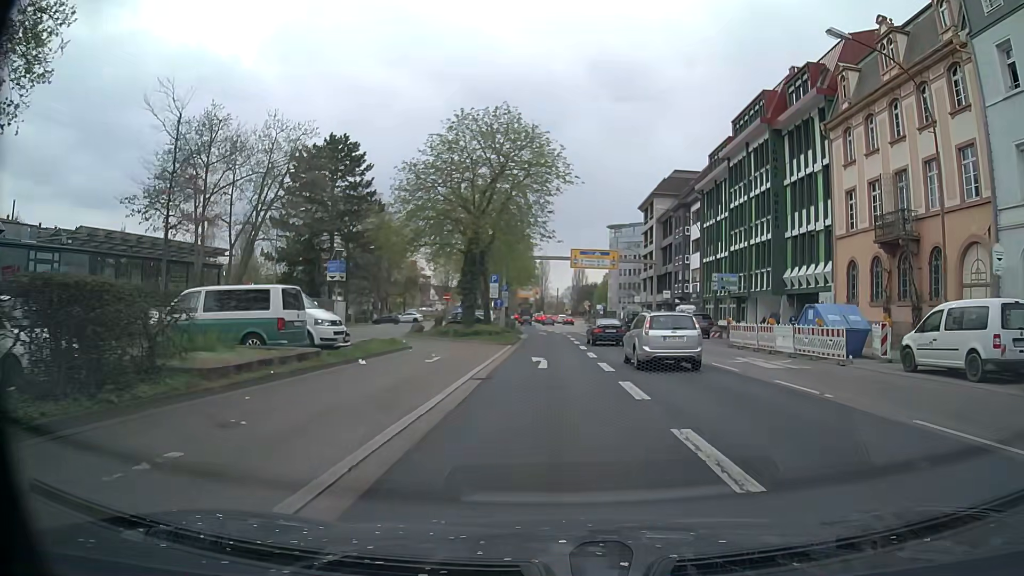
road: primary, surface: asphalt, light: Day
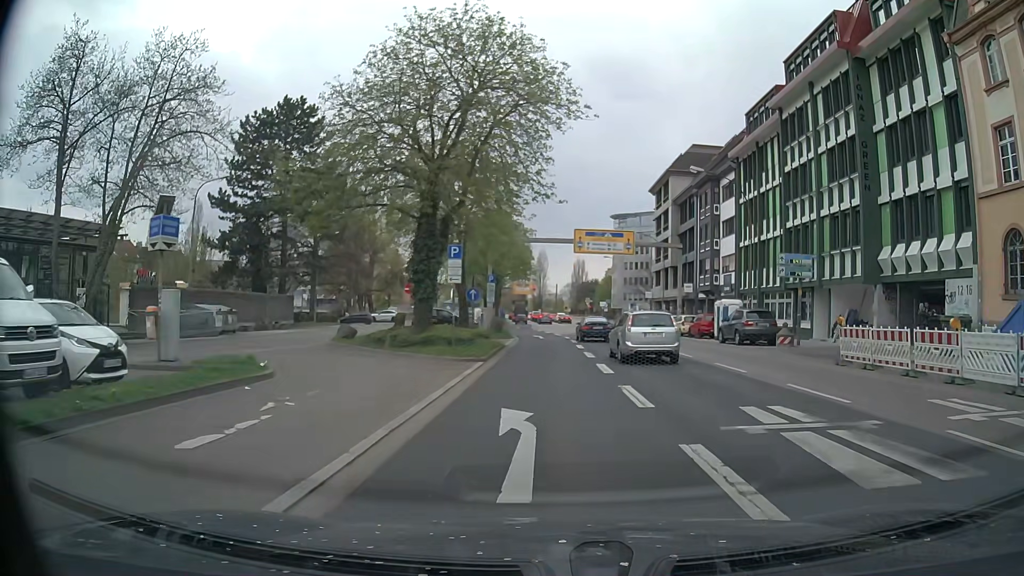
(+0.1, +13.0) m; +2°
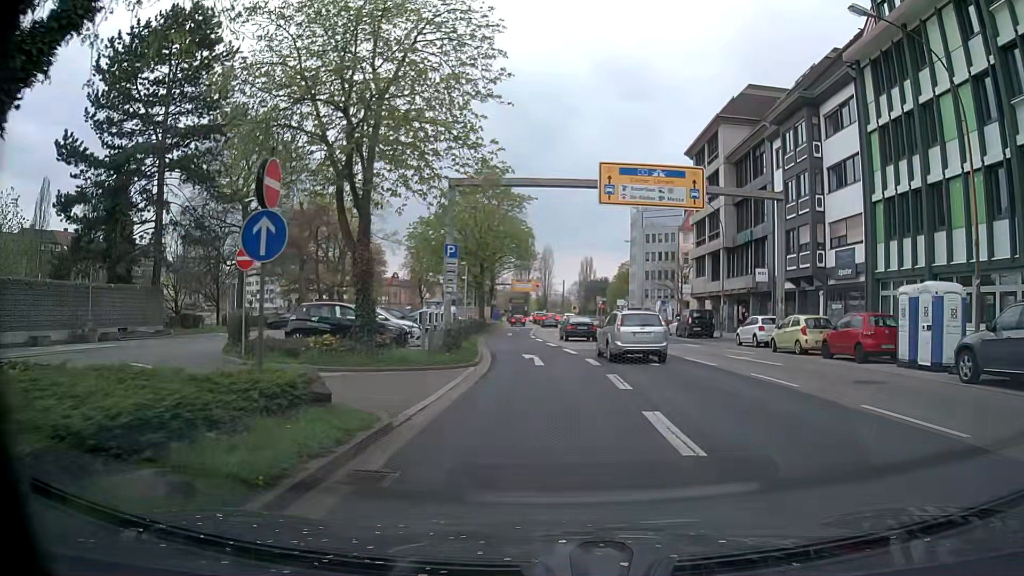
(-0.5, +21.5) m; -1°
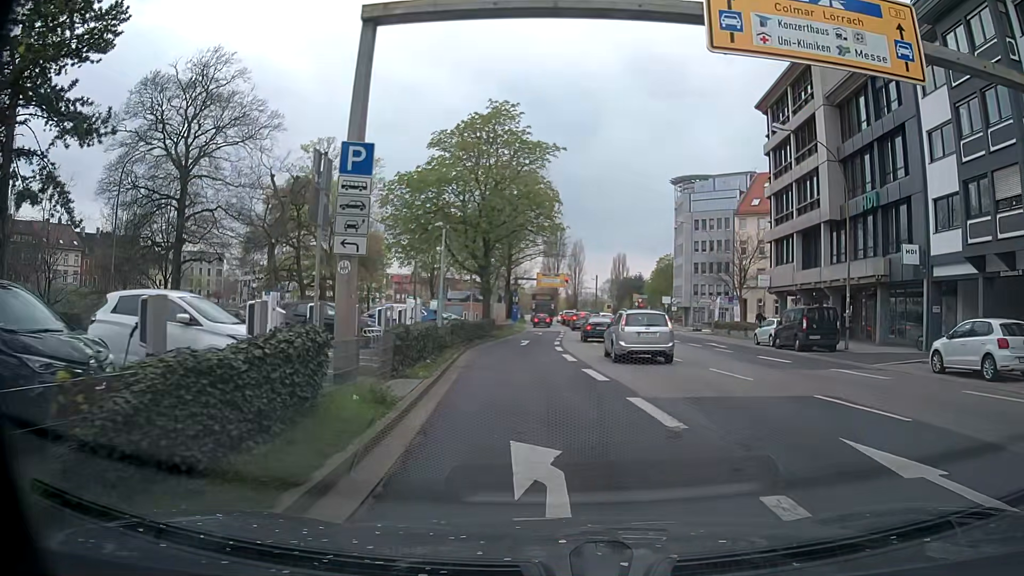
(-0.2, +16.3) m; -3°
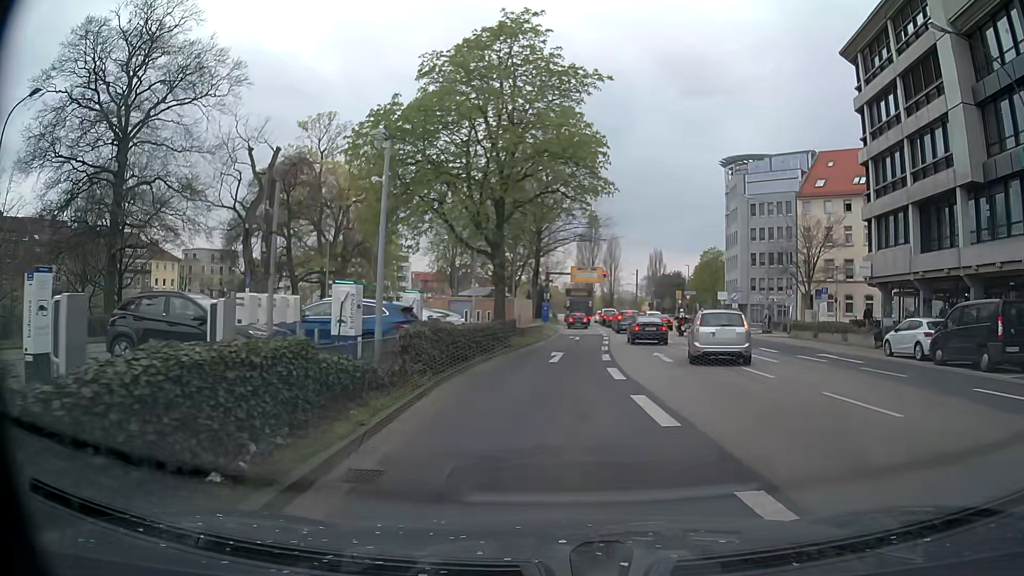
(-0.1, +11.8) m; -1°
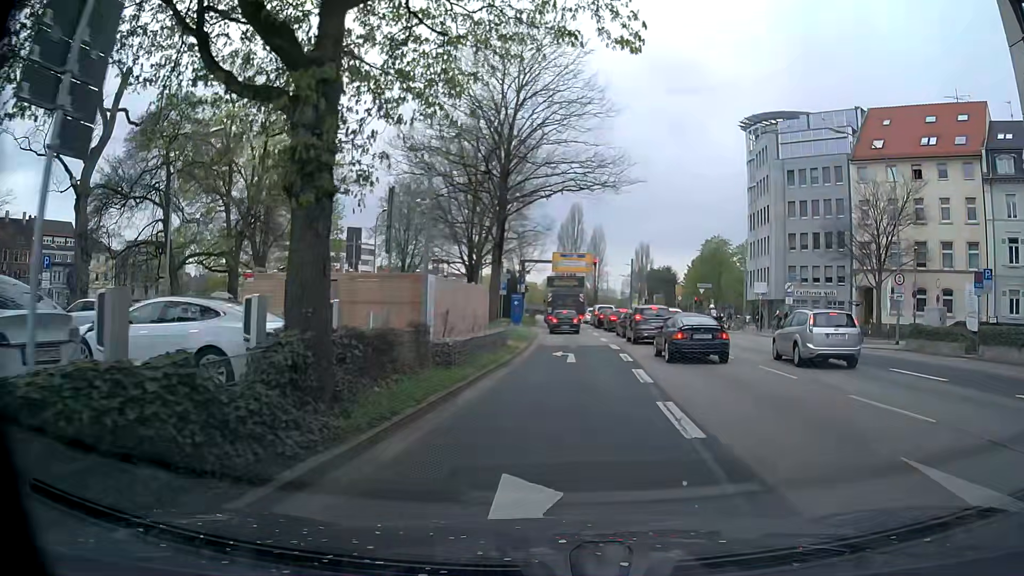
(-0.1, +18.9) m; +1°
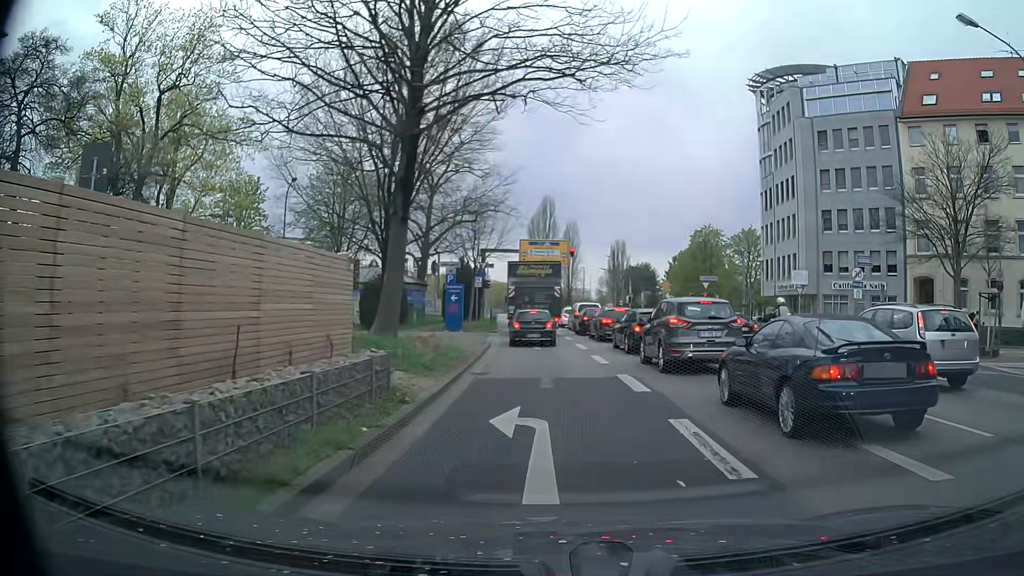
(+0.3, +13.8) m; +1°
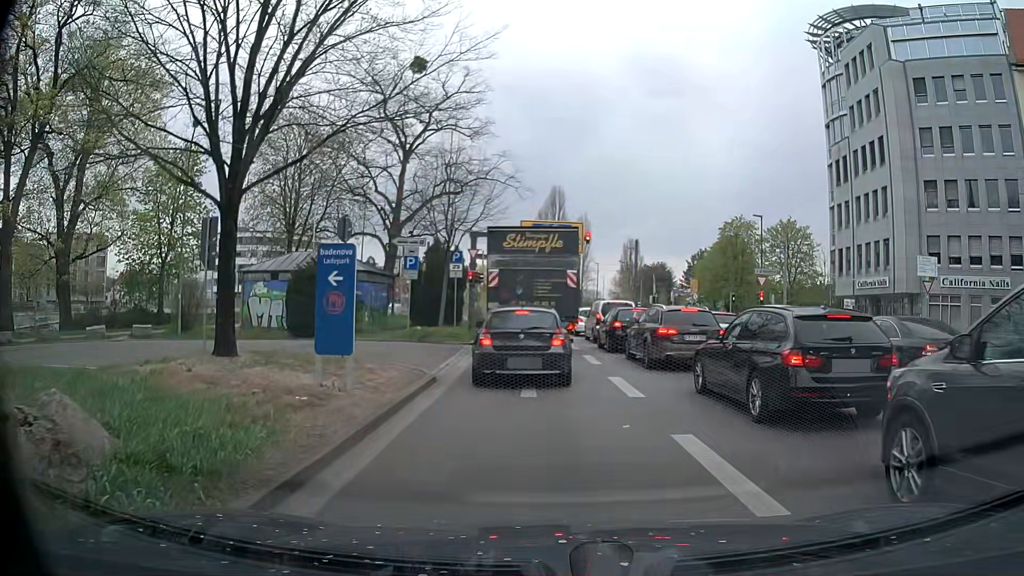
(+0.1, +13.1) m; -1°
